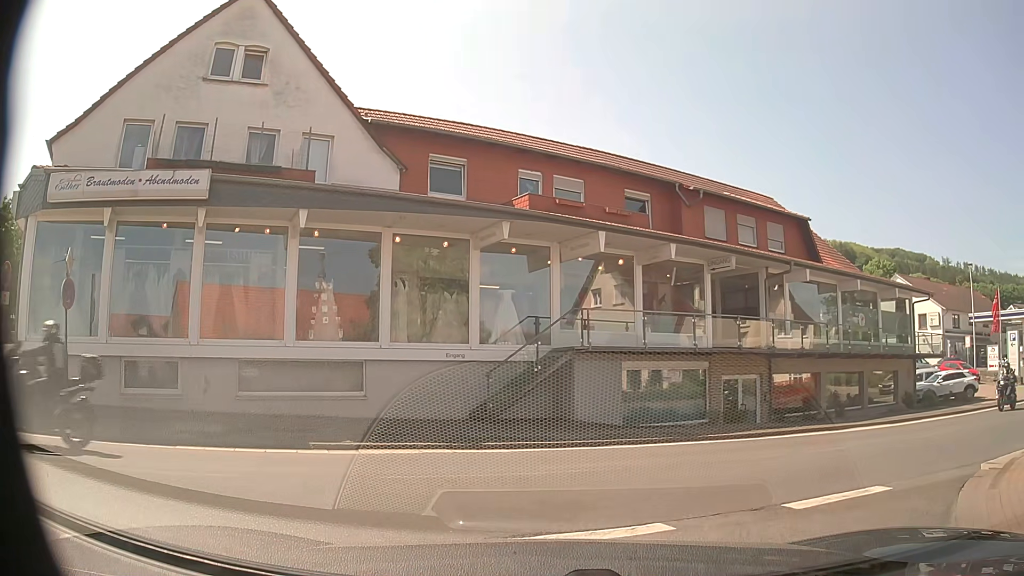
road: tertiary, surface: asphalt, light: Day
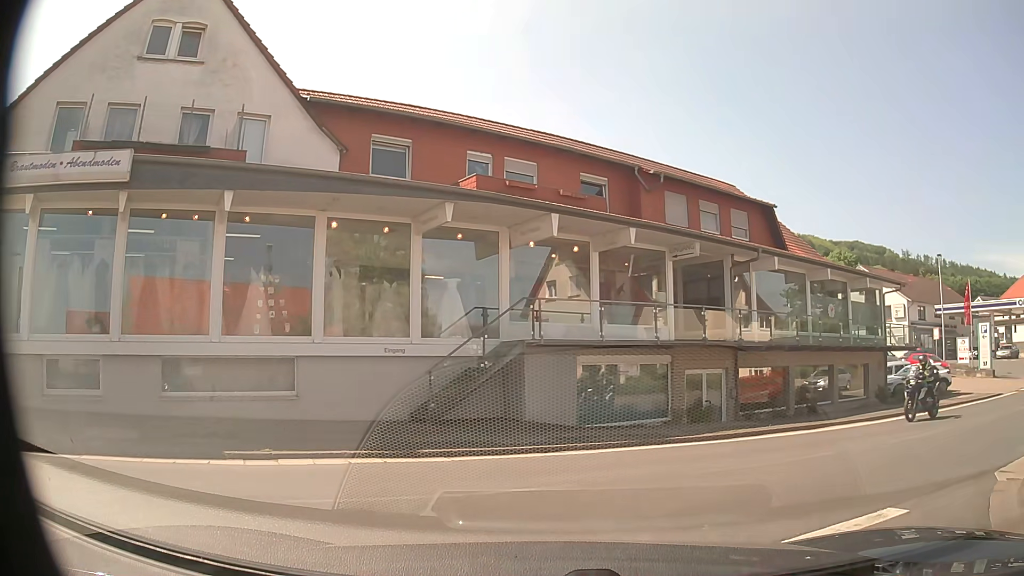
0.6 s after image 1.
(0.0, +1.6) m; +2°
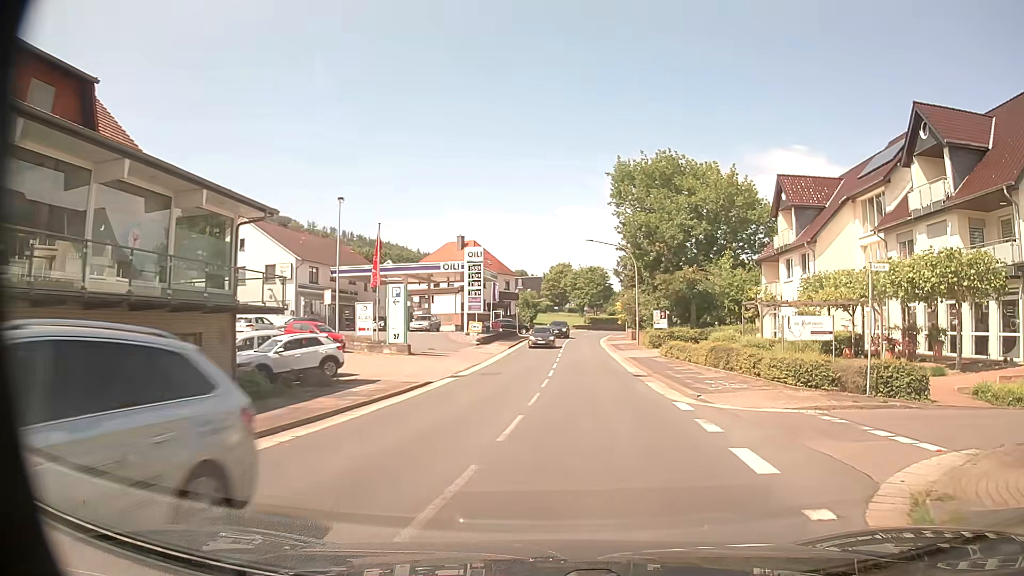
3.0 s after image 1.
(+5.8, +10.7) m; +52°
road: primary
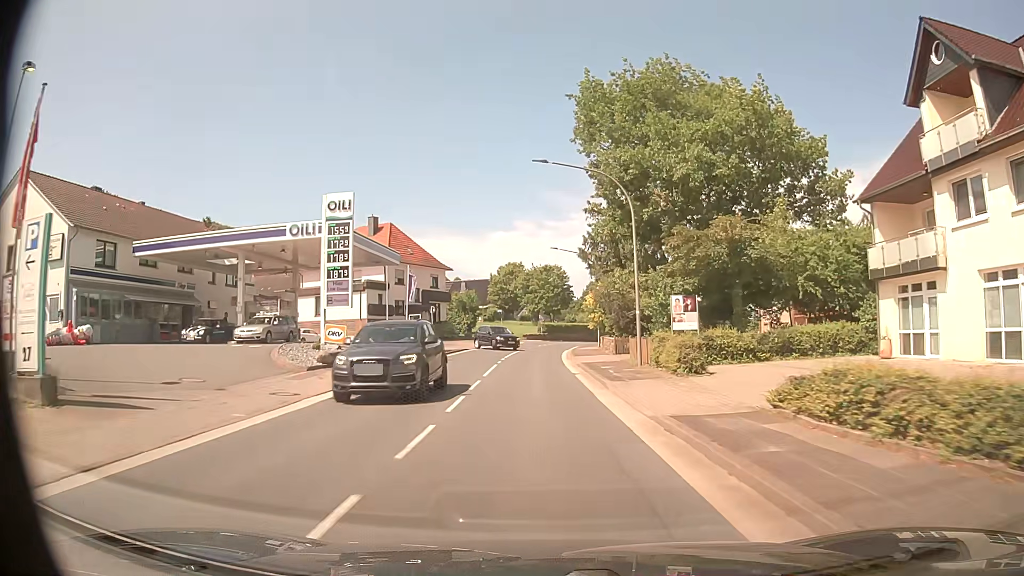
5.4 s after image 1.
(+1.5, +25.3) m; +4°
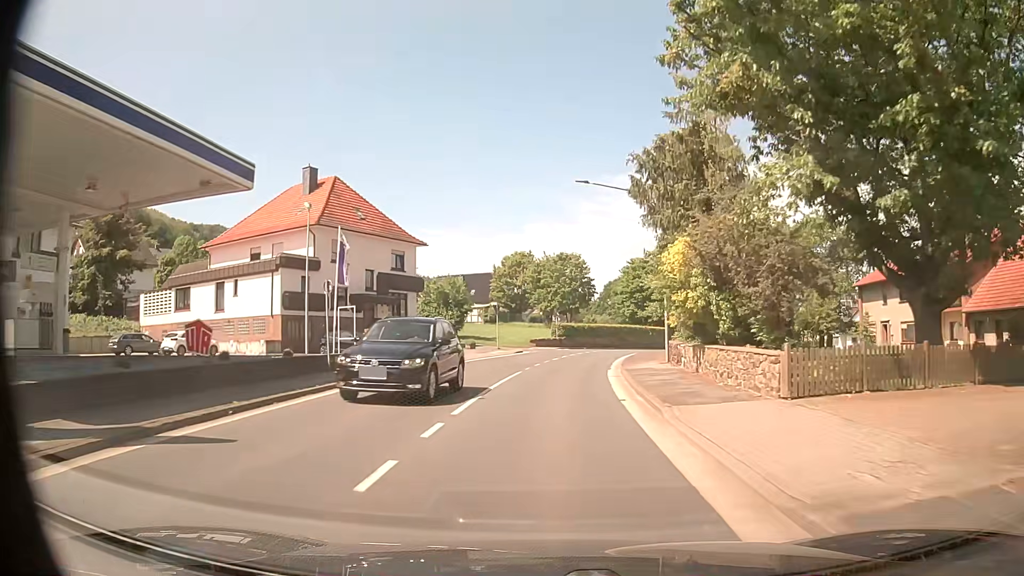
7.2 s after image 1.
(-0.6, +24.7) m; -1°
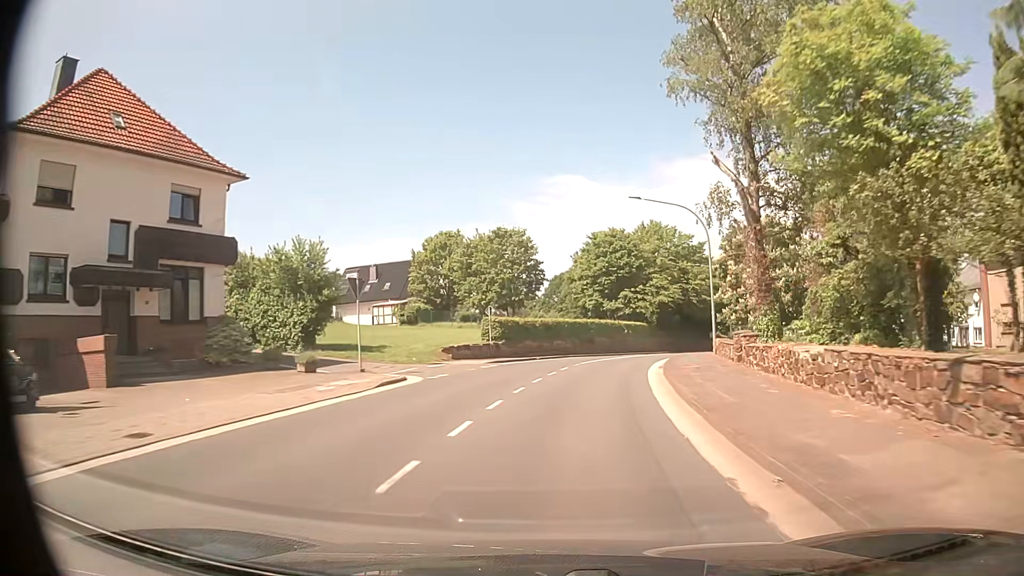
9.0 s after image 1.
(+0.7, +25.1) m; +5°
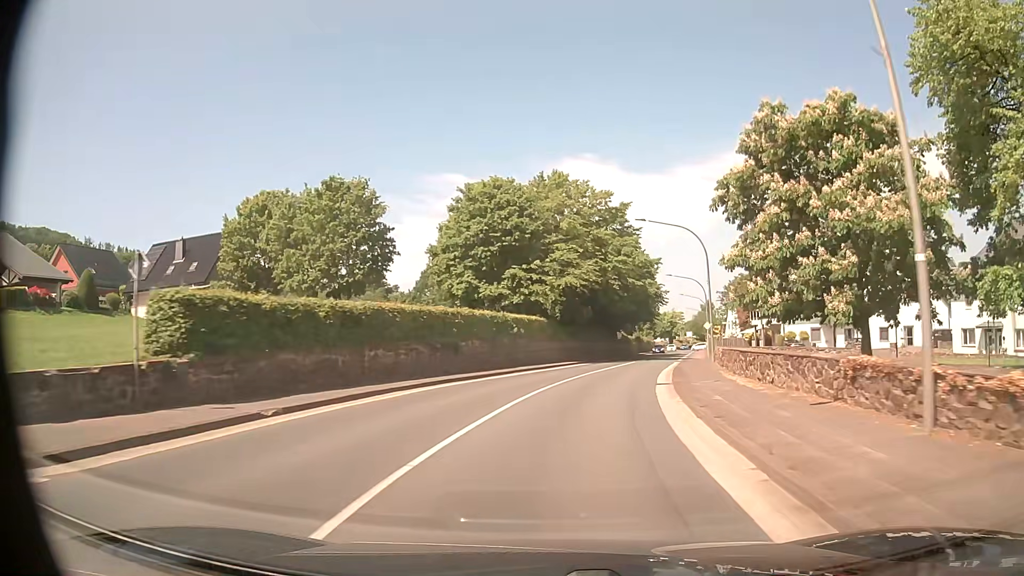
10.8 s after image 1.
(+1.8, +24.7) m; +10°
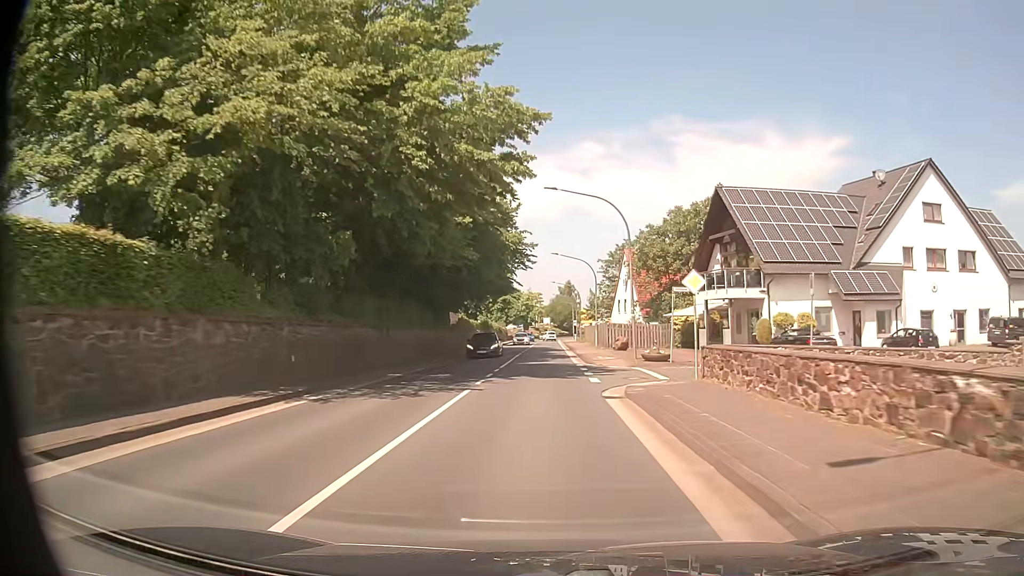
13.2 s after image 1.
(+4.4, +33.6) m; +13°
(0, +10) (0, +20) (0, +30) (0, +40) (0, +50) (0, +60) (0, +70) (0, +80) (0, +90) (0, +100) m
